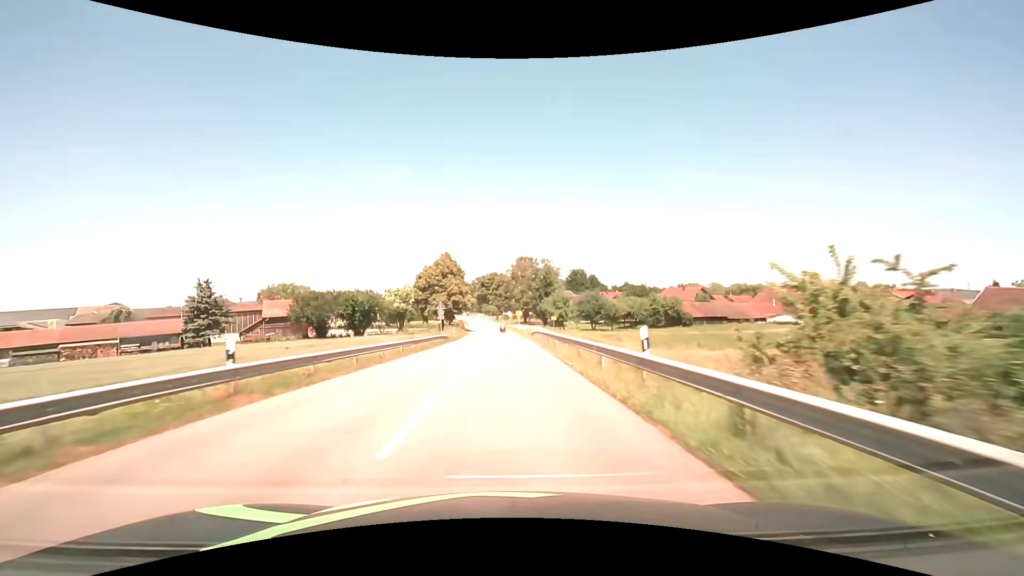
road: secondary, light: Day
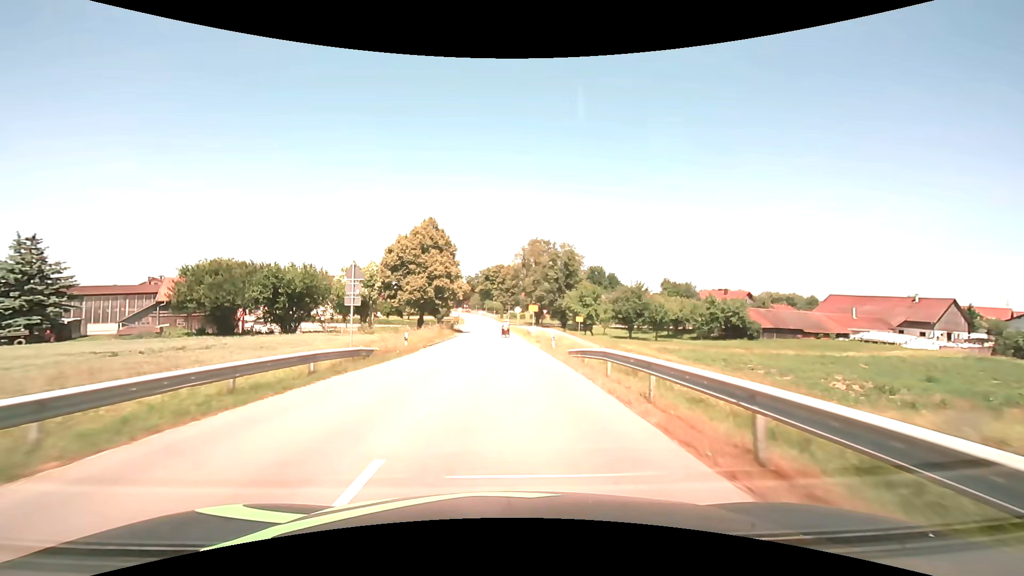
(-0.1, +27.7) m; -1°
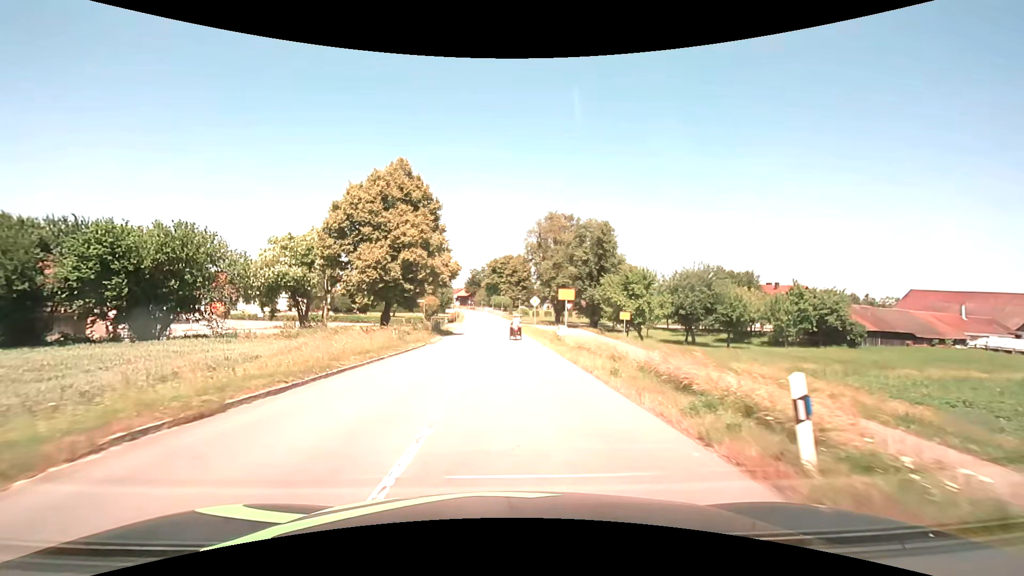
(-0.2, +22.0) m; -1°
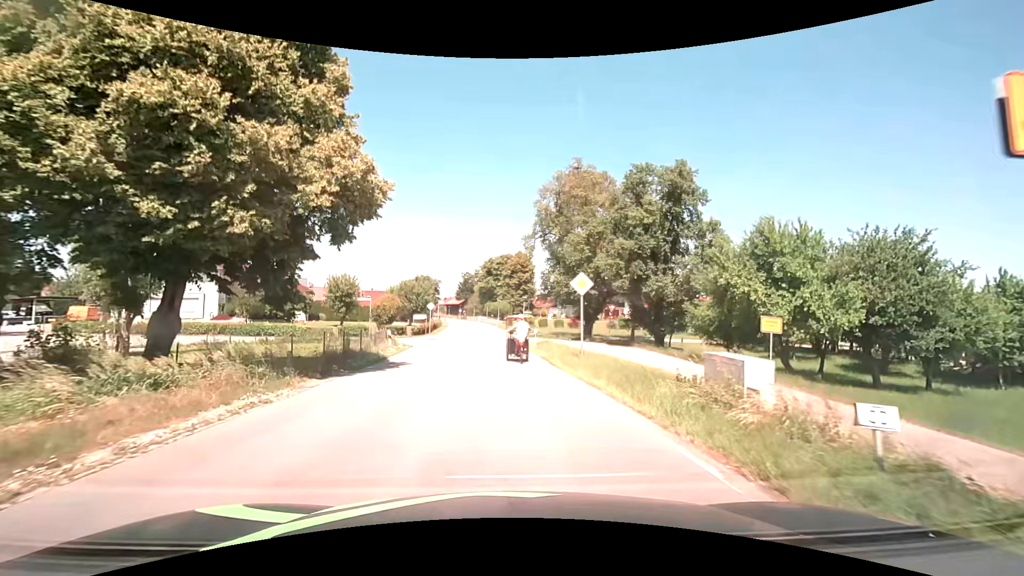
(-0.4, +26.2) m; 0°
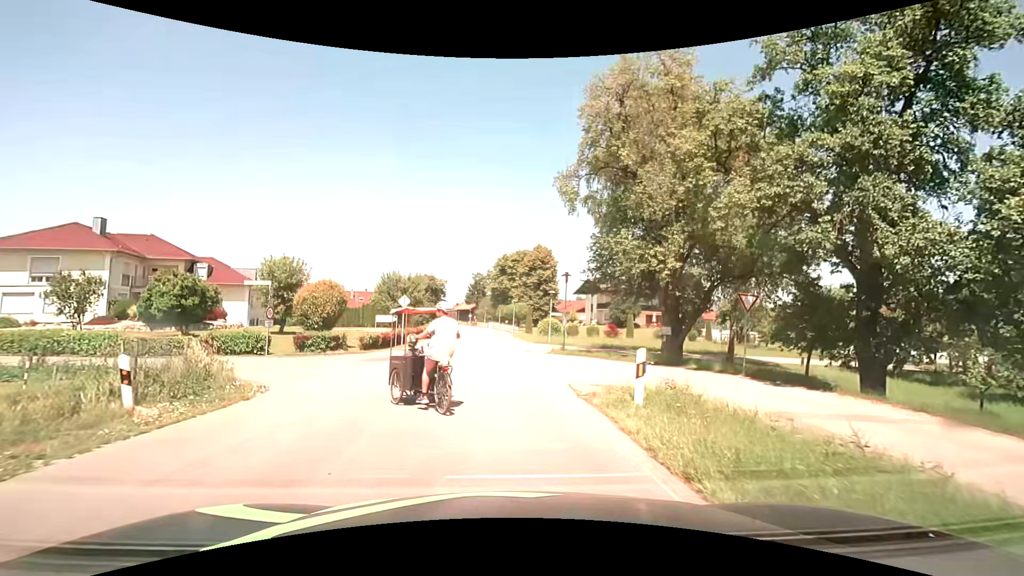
(-0.3, +19.7) m; -2°
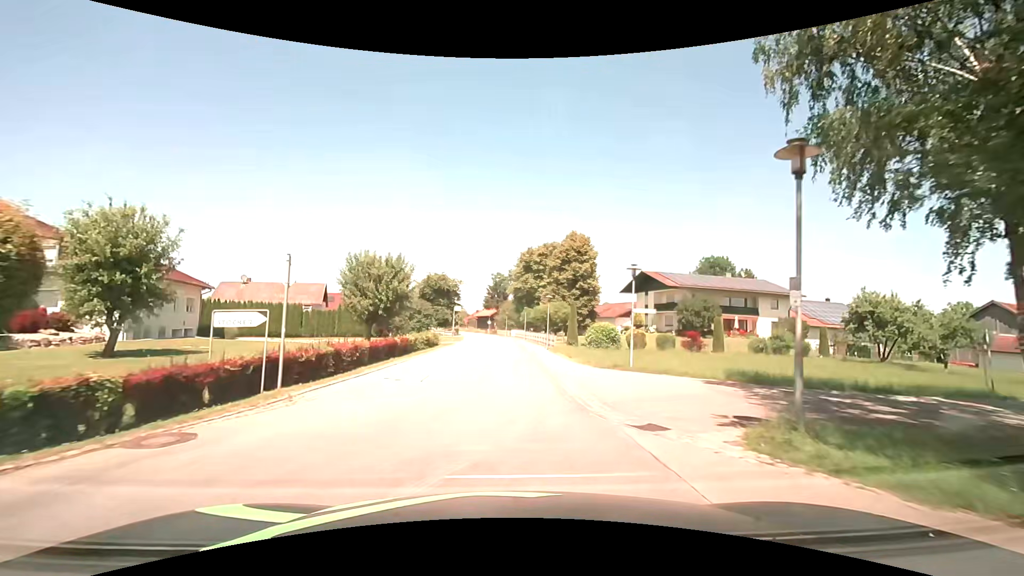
(-0.6, +21.0) m; -2°
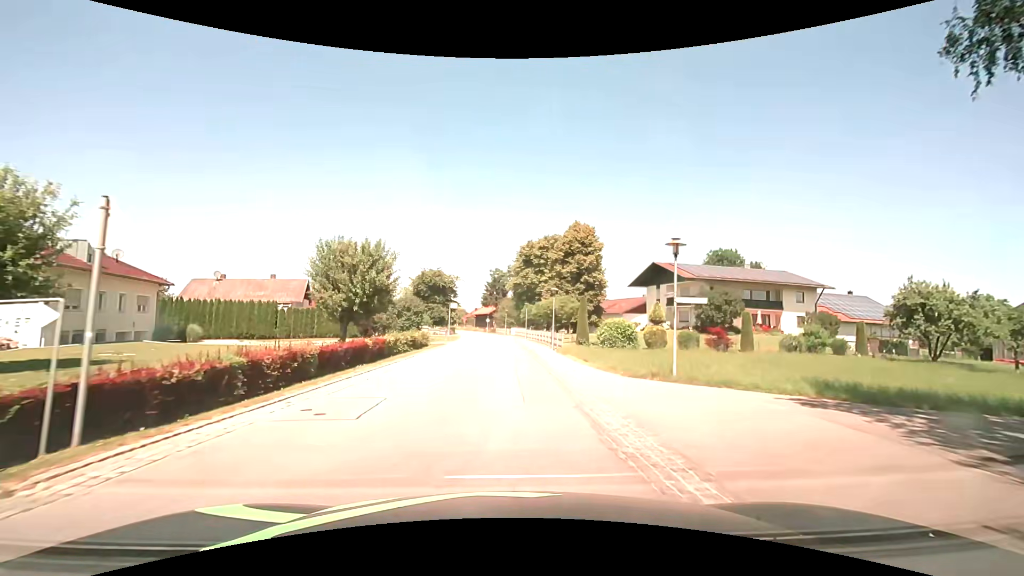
(0.0, +5.6) m; 0°
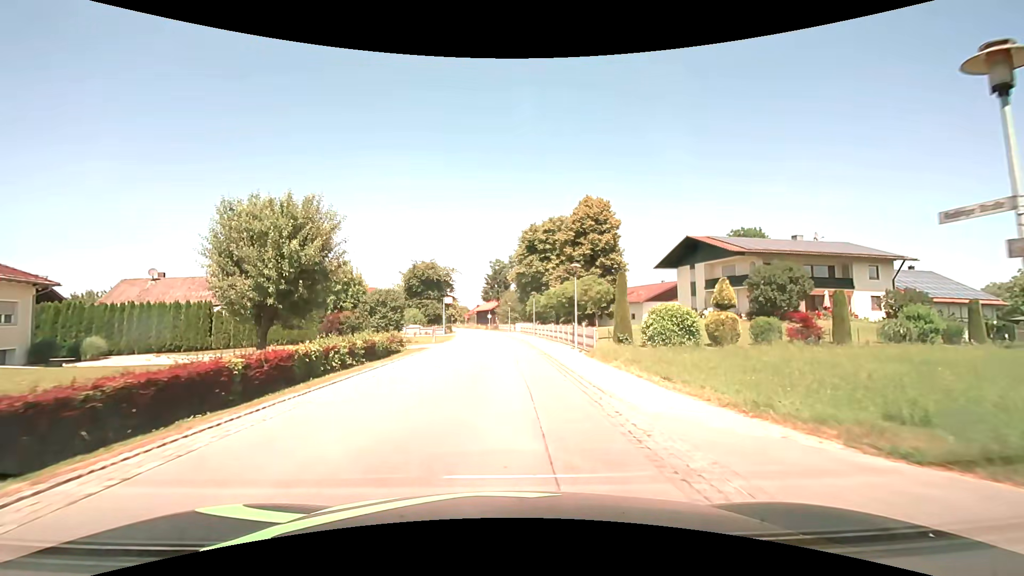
(-0.1, +10.8) m; 0°
(0, +10) (0, +20) (0, +30) (0, +40) (-1, +50) (-2, +60) (-3, +70) (-4, +80) (-5, +90) (-7, +100) m
